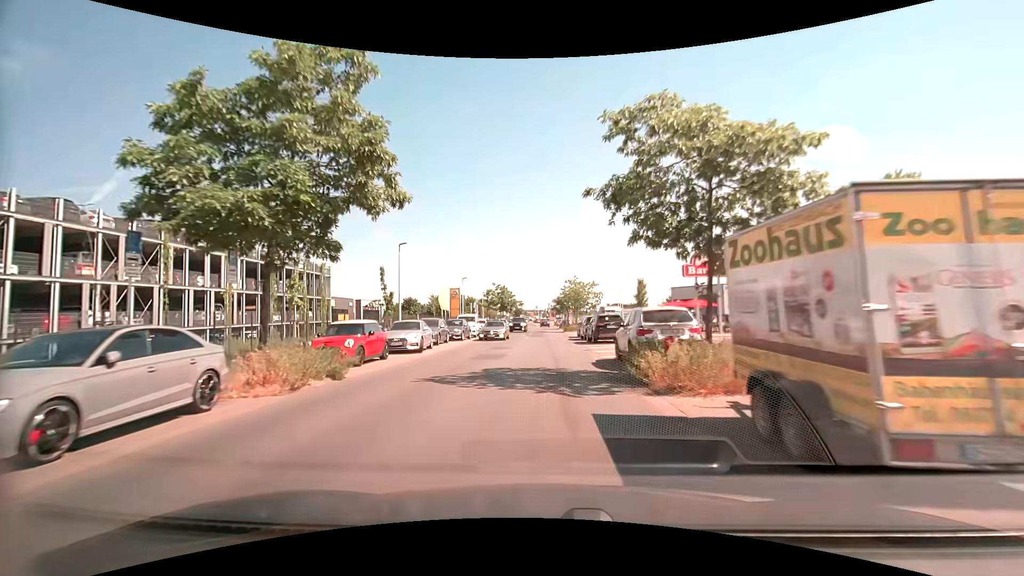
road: tertiary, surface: asphalt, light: Day
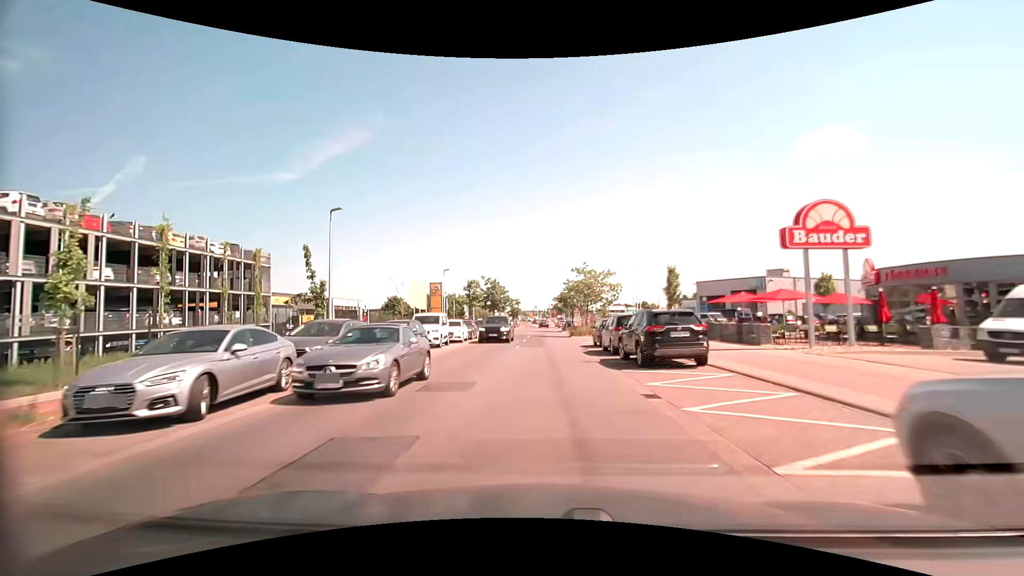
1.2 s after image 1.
(0.0, +13.6) m; 0°
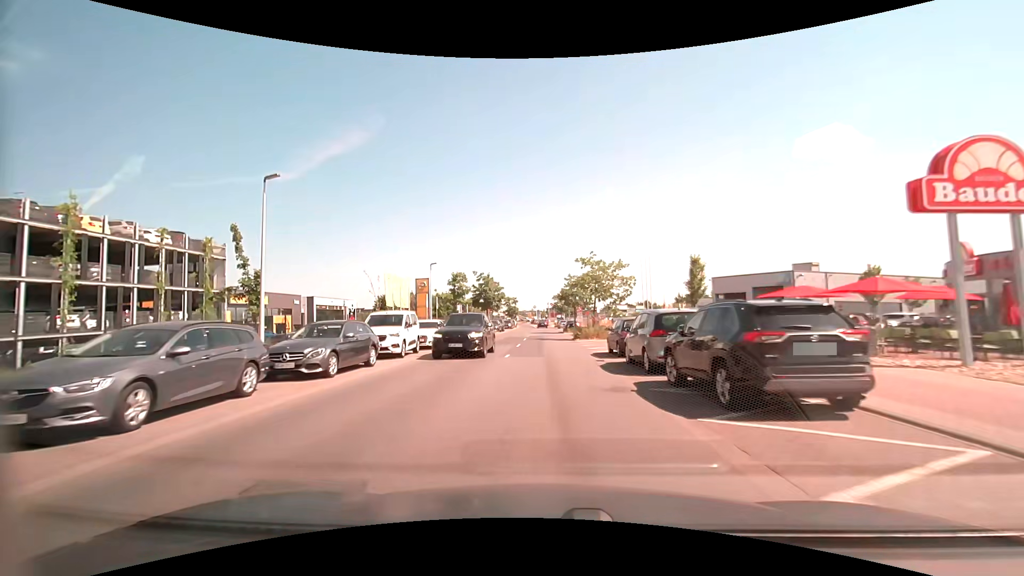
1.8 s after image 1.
(0.0, +6.8) m; 0°
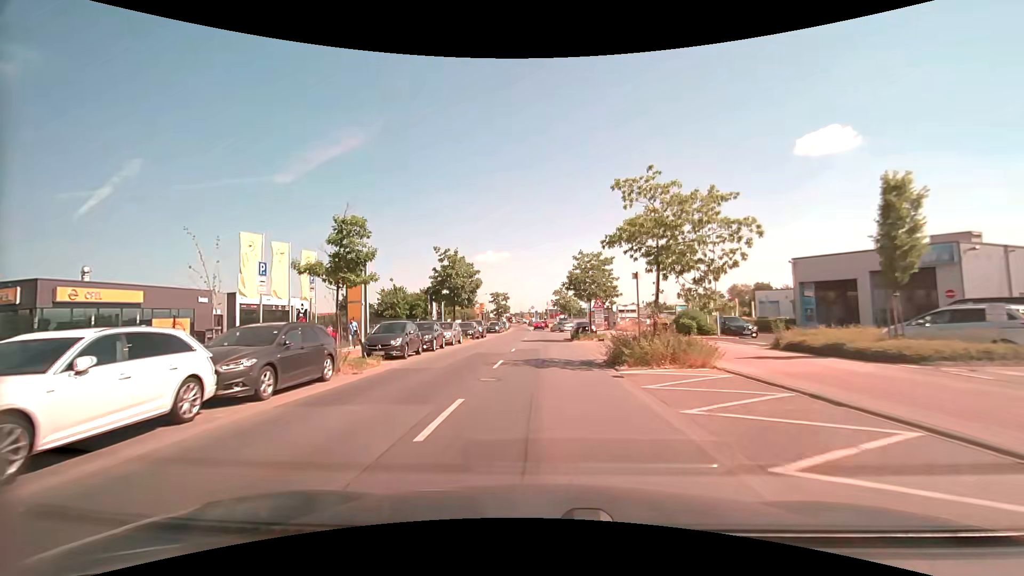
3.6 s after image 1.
(+0.1, +20.3) m; +1°
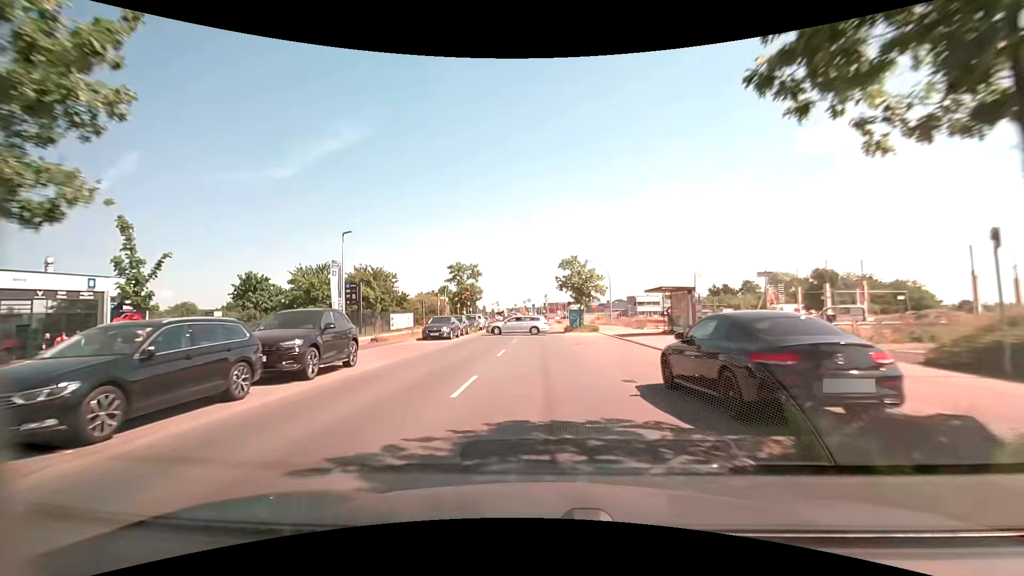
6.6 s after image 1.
(-0.2, +33.2) m; 0°
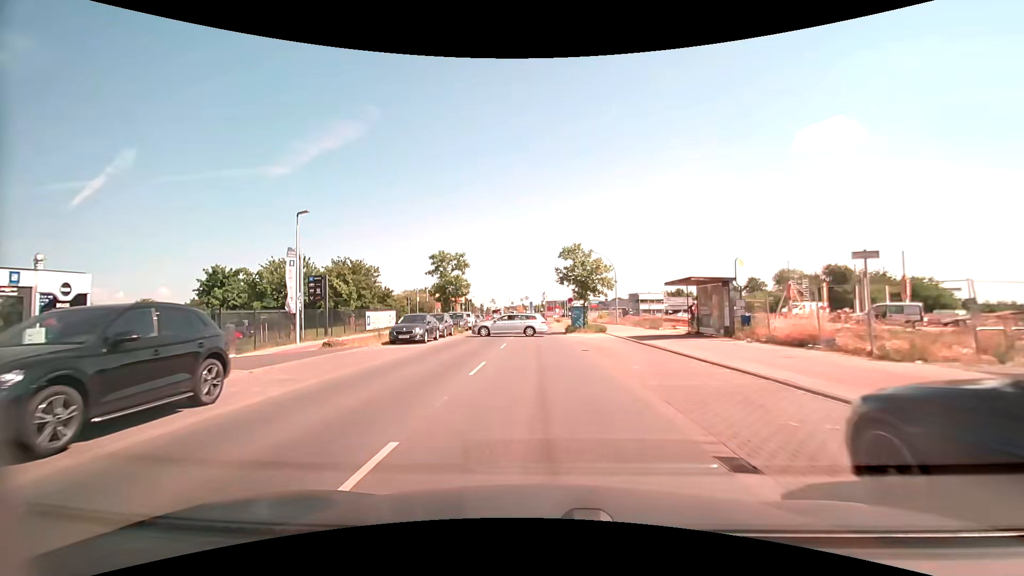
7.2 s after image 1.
(0.0, +5.9) m; +1°
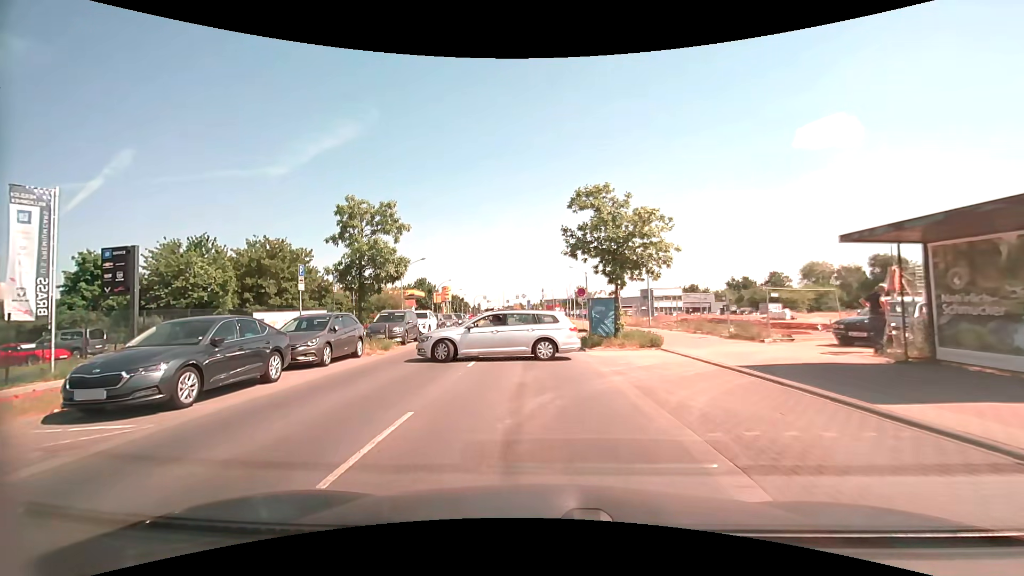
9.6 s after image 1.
(0.0, +15.6) m; 0°
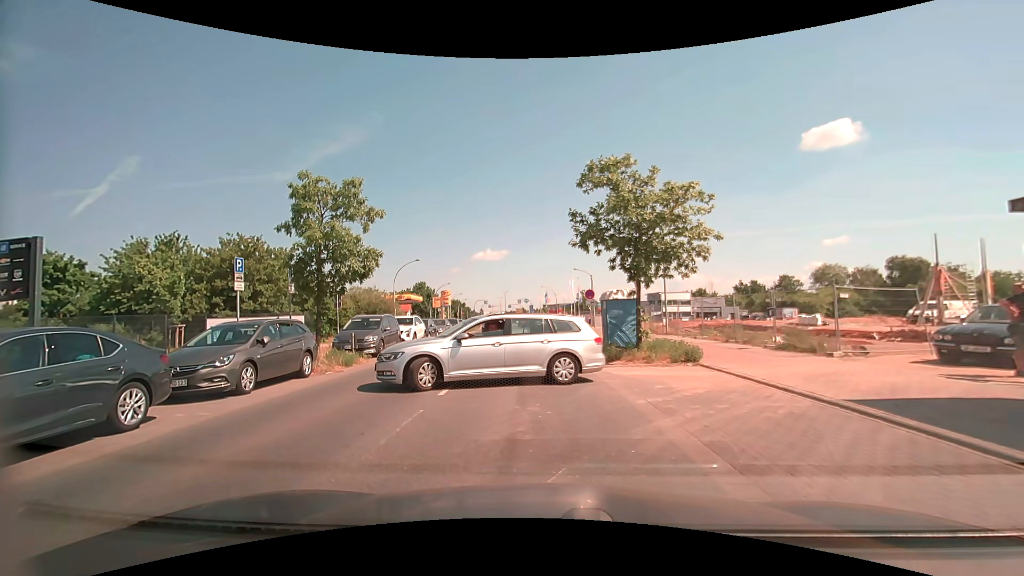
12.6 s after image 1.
(0.0, +3.5) m; -1°
(0, +10) (0, +20) (0, +30) (0, +40) (0, +50) (+1, +60) (0, +70) (0, +80) (-1, +90) (-2, +100) m
